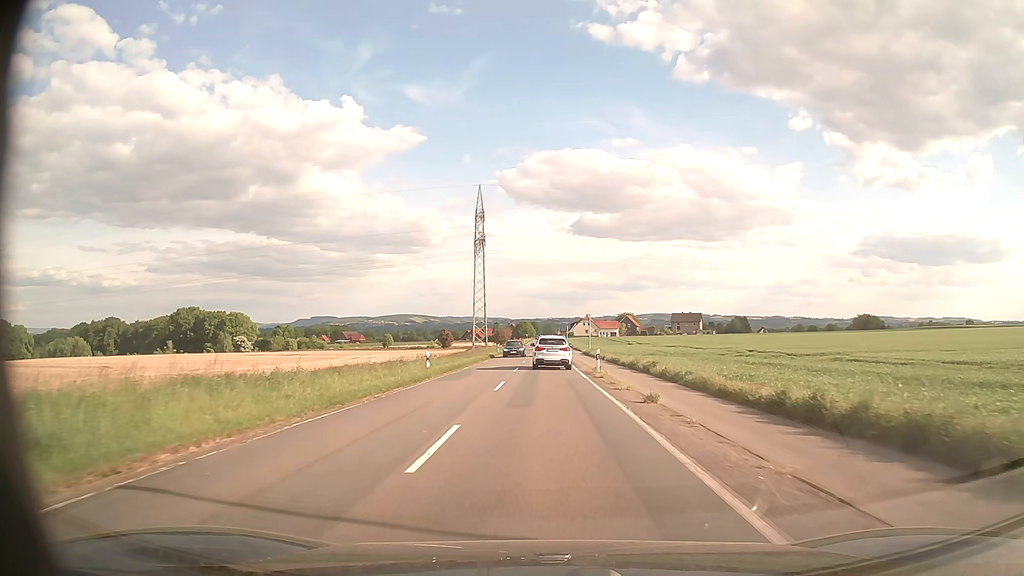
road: secondary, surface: asphalt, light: Day
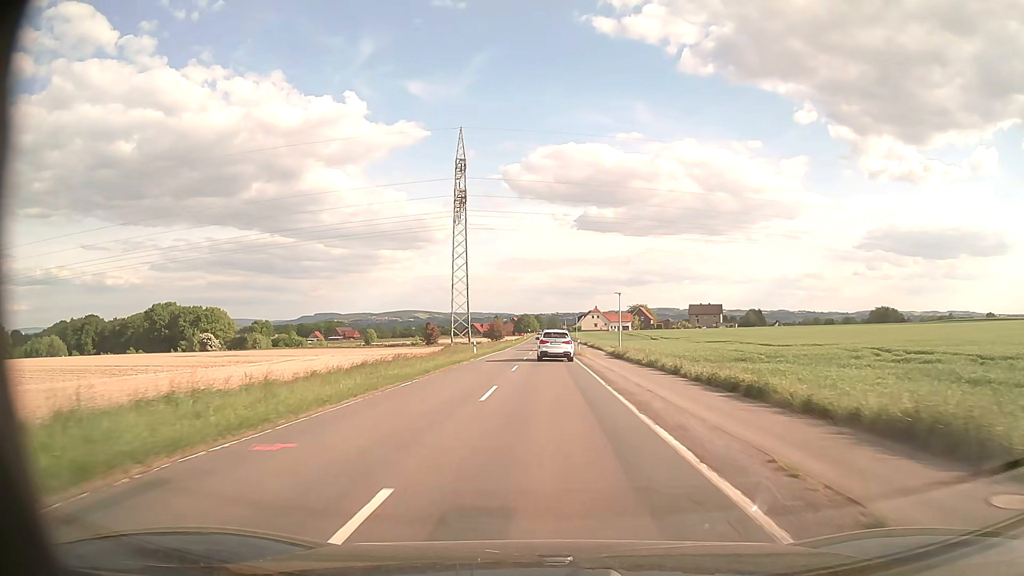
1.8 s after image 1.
(-0.1, +29.2) m; 0°
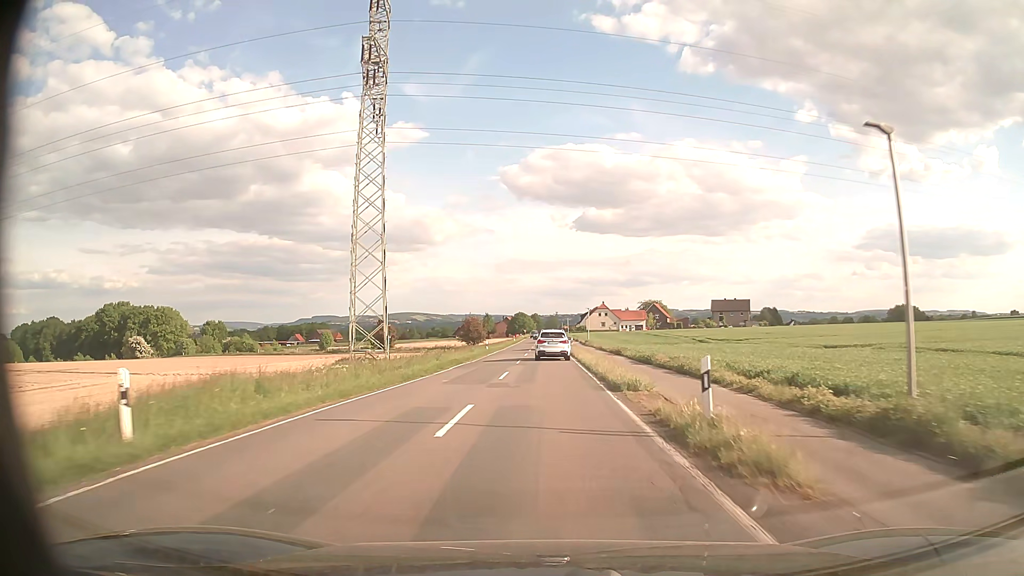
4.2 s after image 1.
(0.0, +41.0) m; 0°
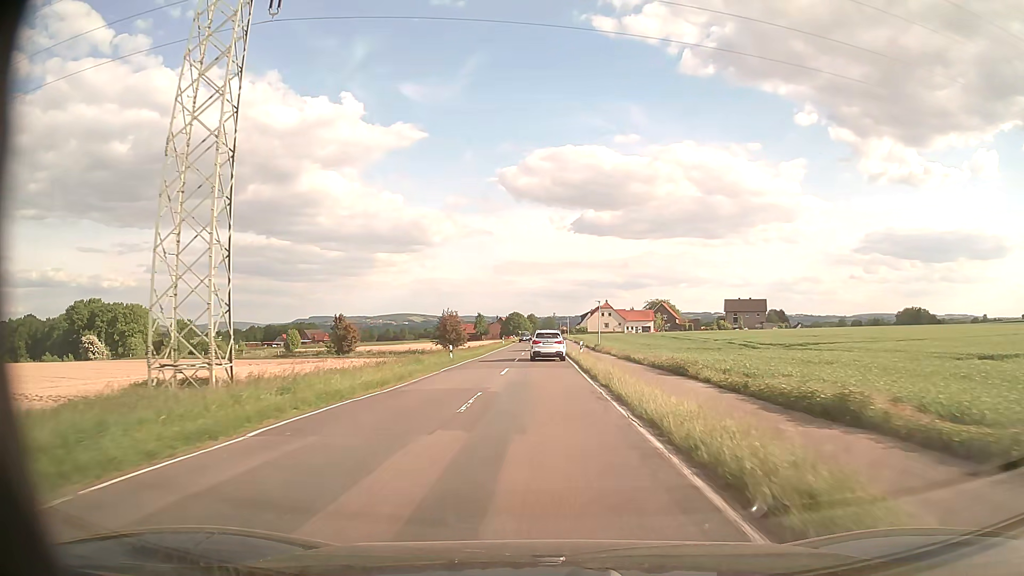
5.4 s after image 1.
(0.0, +21.0) m; 0°
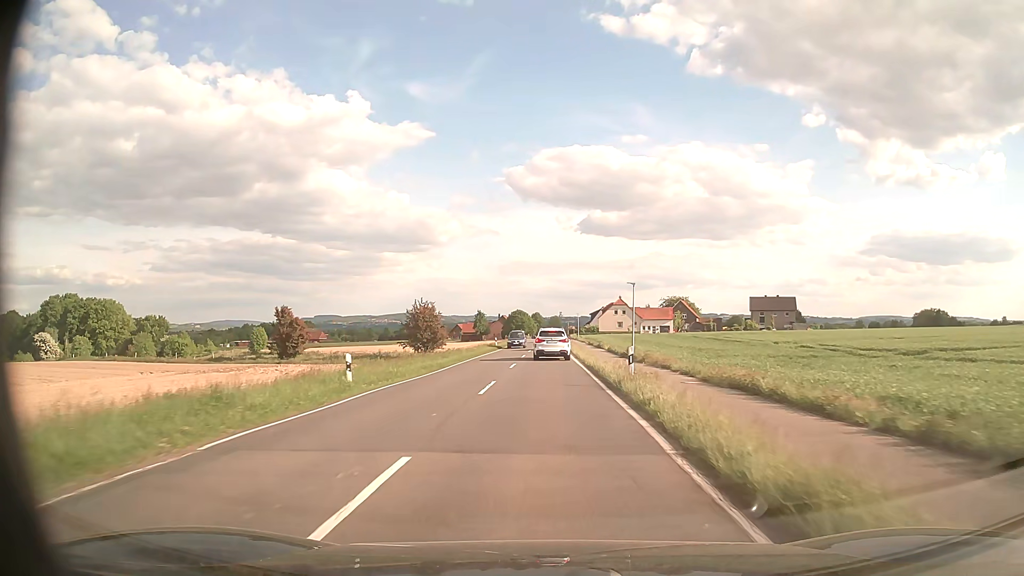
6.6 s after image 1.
(-0.1, +21.2) m; 0°
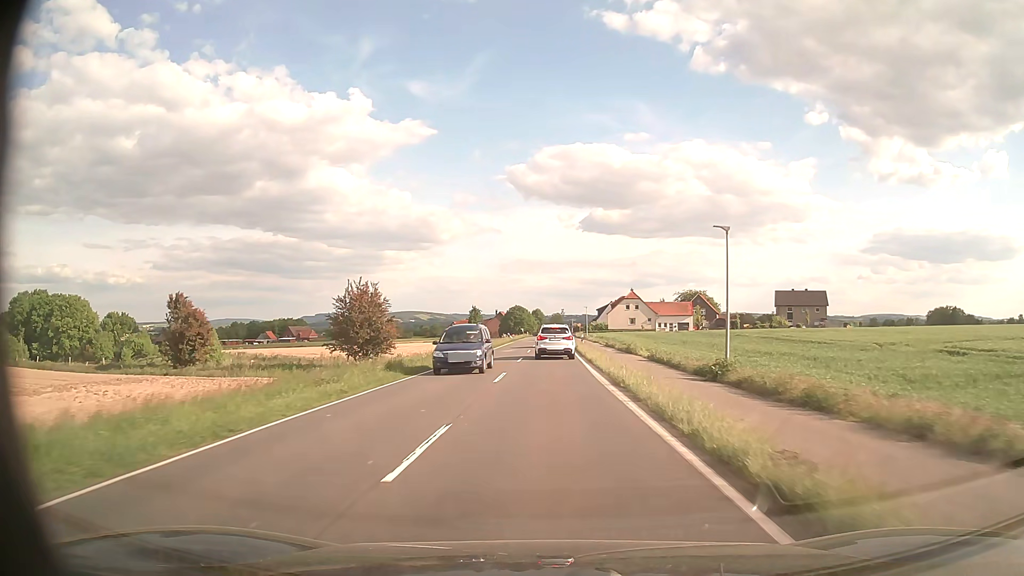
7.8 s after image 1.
(-0.1, +21.3) m; 0°
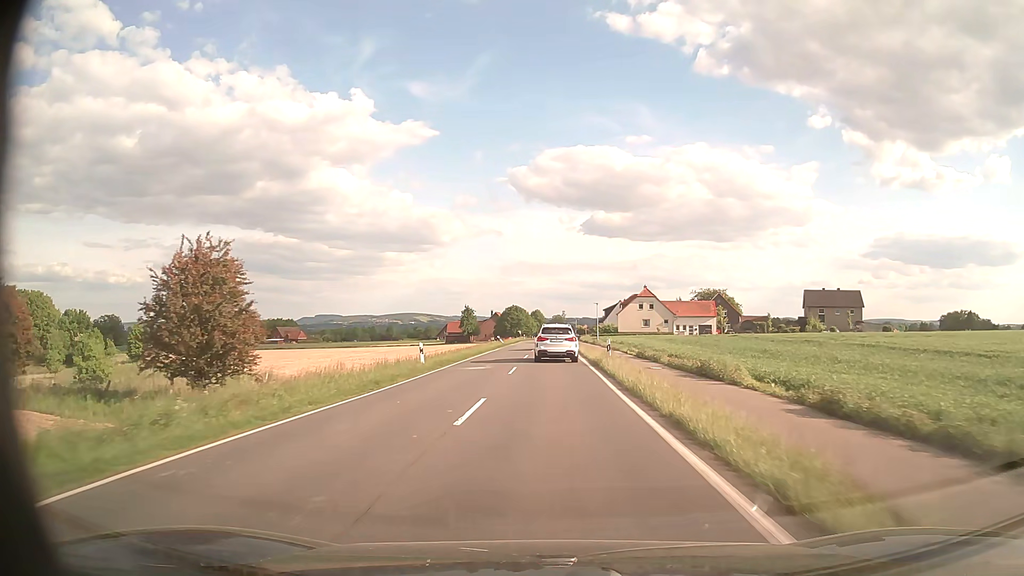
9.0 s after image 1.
(0.0, +20.1) m; 0°
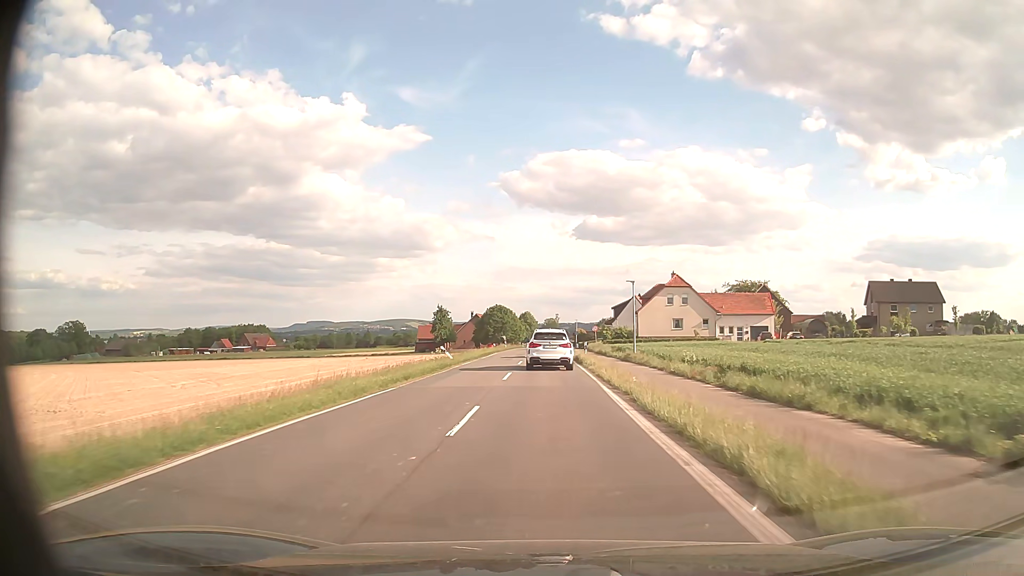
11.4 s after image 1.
(+0.3, +36.6) m; +1°
(0, +10) (0, +20) (0, +30) (0, +40) (0, +50) (0, +60) (0, +70) (0, +80) (-1, +90) (-1, +100) m
